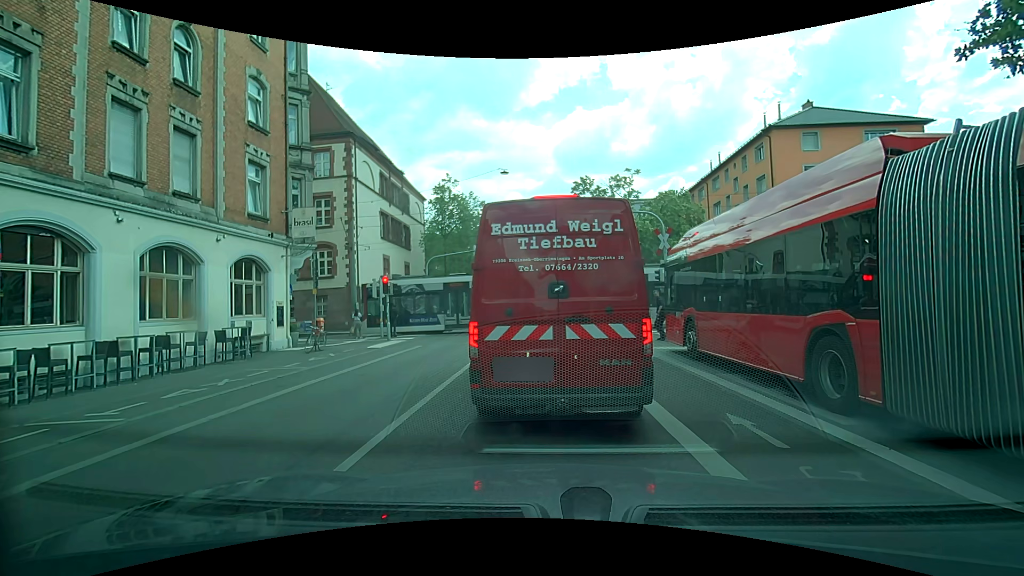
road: secondary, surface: asphalt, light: Day
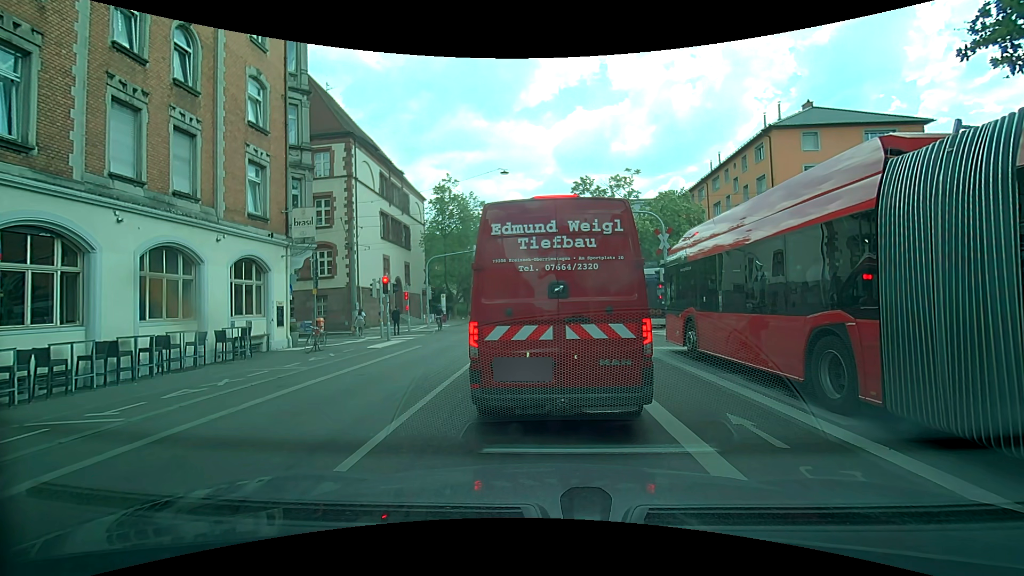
(0.0, 0.0) m; 0°
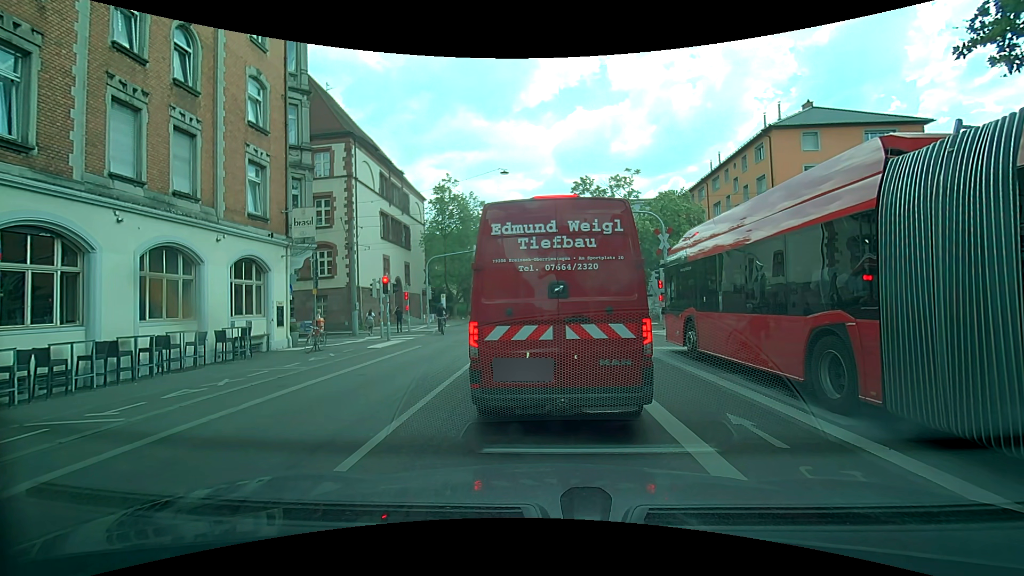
(0.0, 0.0) m; 0°
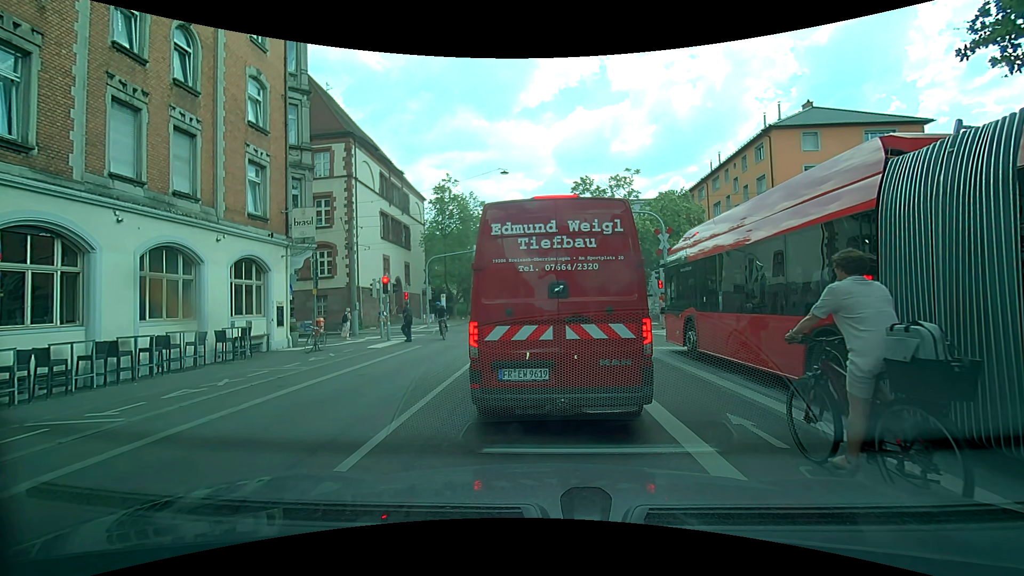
(0.0, 0.0) m; 0°
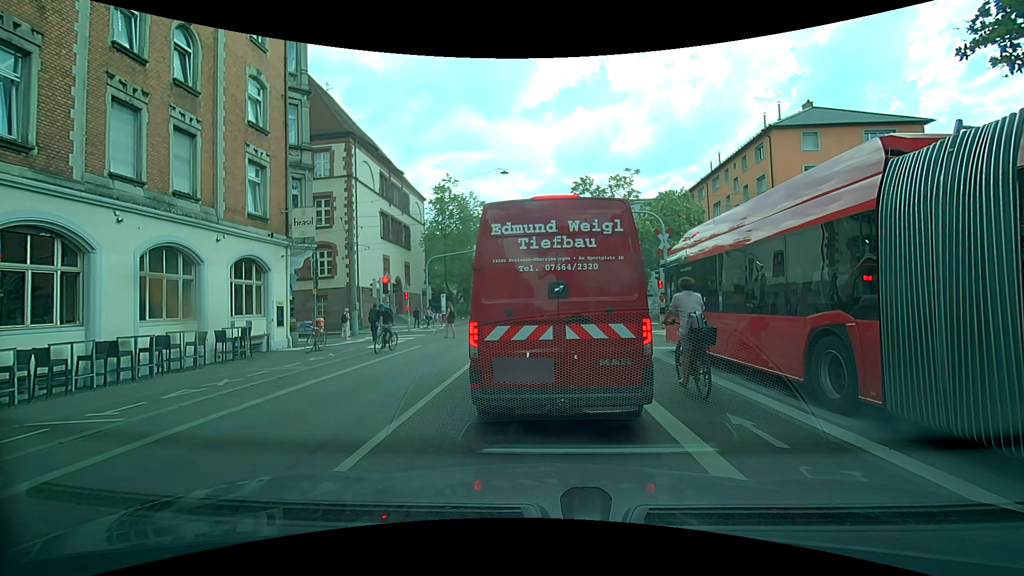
(0.0, 0.0) m; 0°
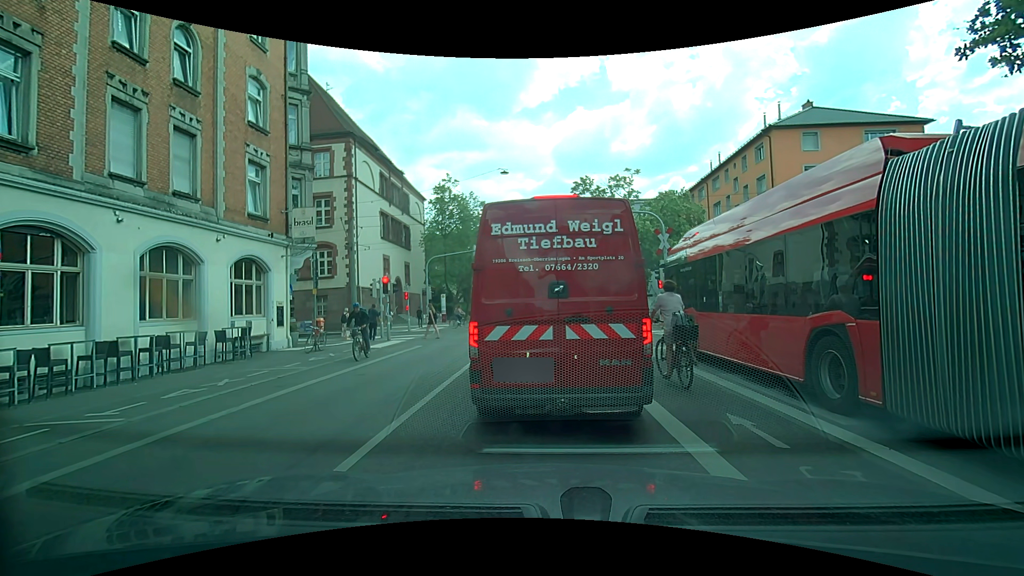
(0.0, 0.0) m; 0°
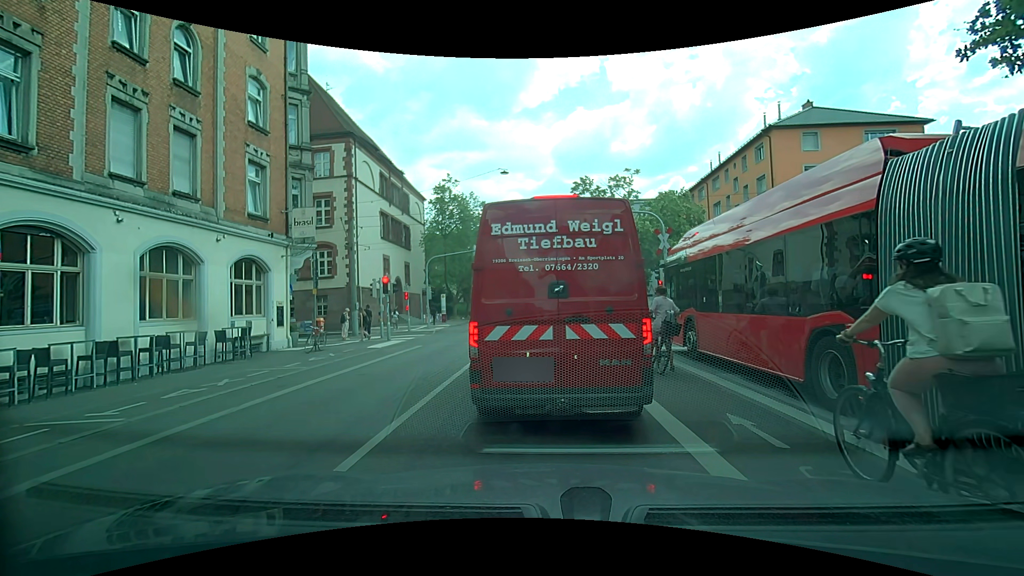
(0.0, 0.0) m; 0°
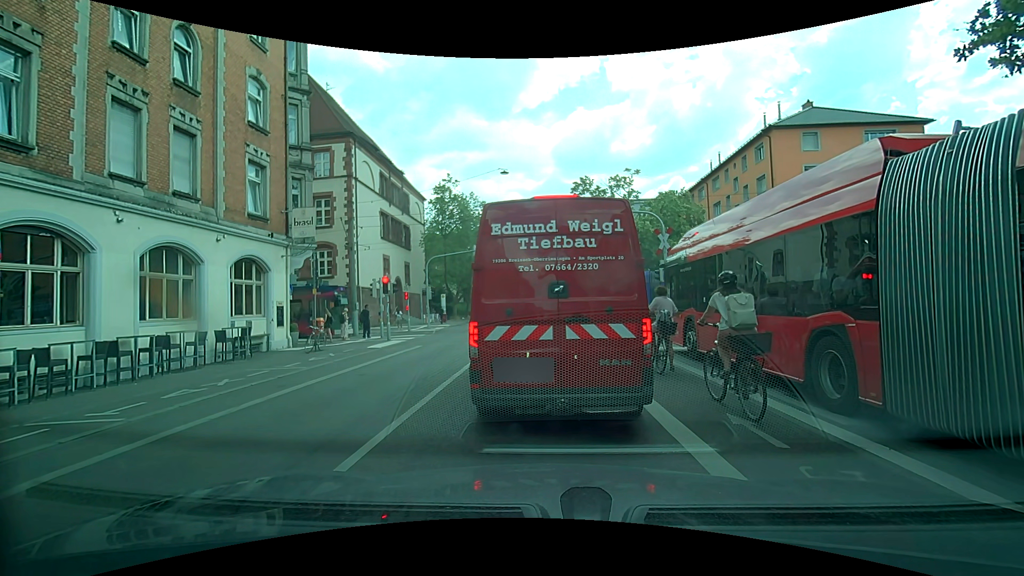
(0.0, 0.0) m; 0°
(+1, +10) (+1, +20) (+2, +30) (+3, +40) (+4, +50) (+5, +60) (+5, +70) (+6, +80) (+6, +90) (+7, +100) m
